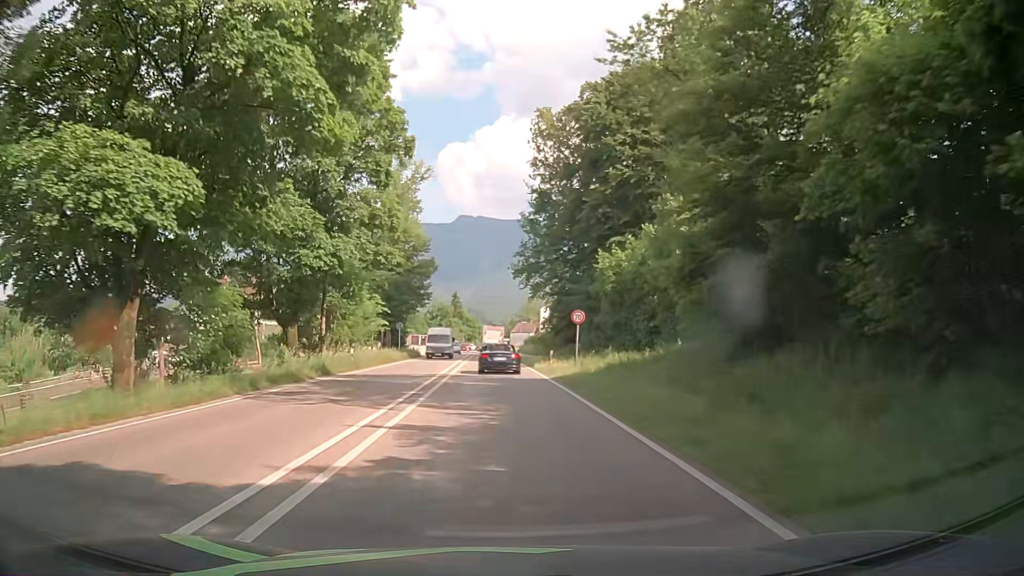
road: primary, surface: asphalt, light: Day
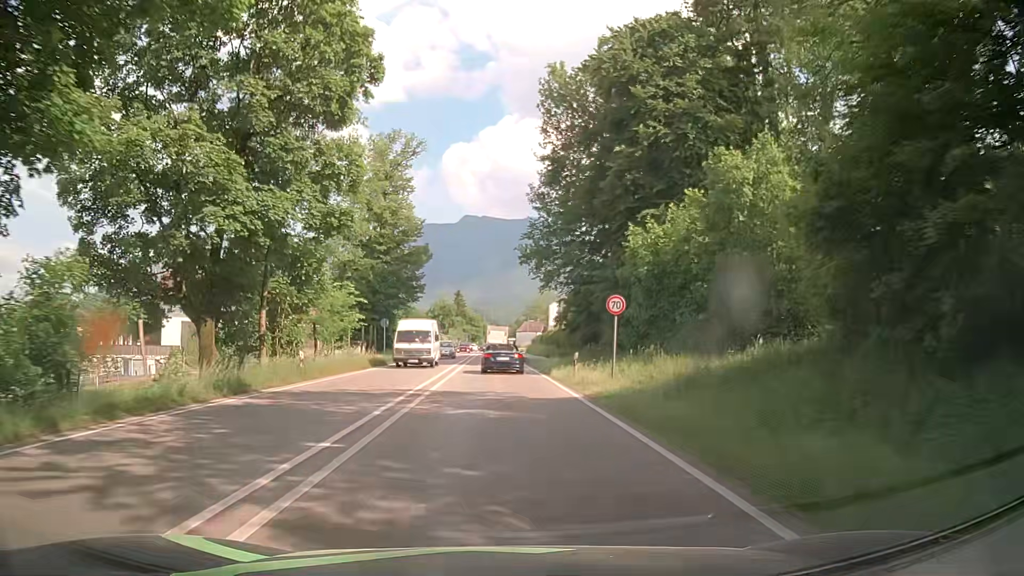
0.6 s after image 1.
(-0.1, +9.4) m; -1°
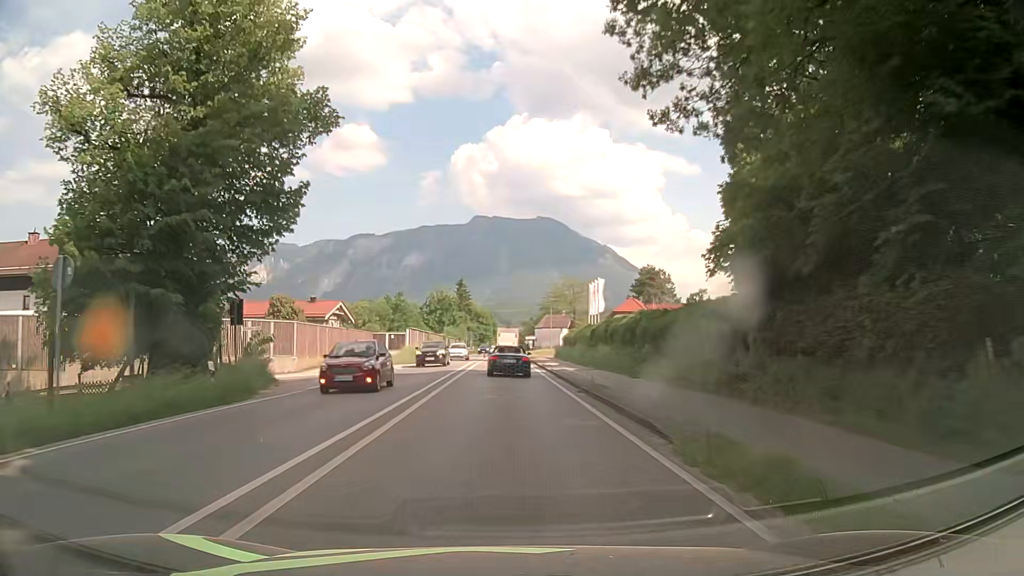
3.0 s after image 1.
(-0.5, +36.8) m; -1°
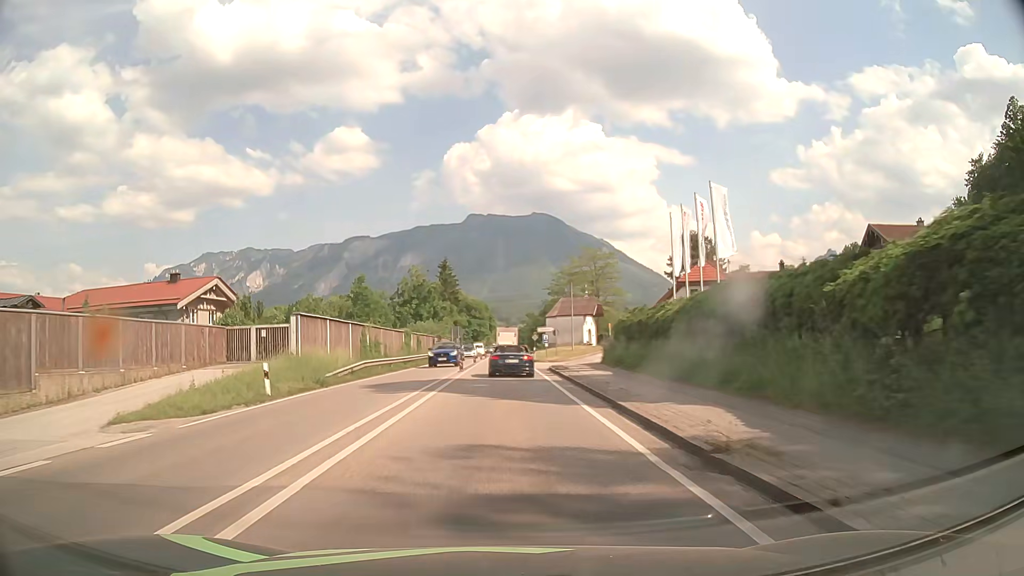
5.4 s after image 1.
(0.0, +35.7) m; 0°
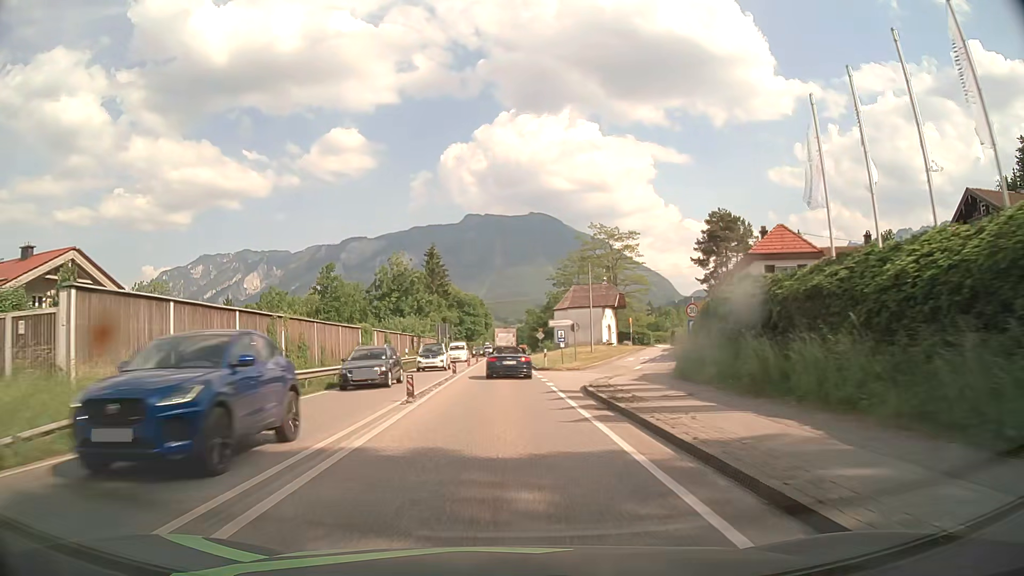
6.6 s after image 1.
(0.0, +17.3) m; 0°
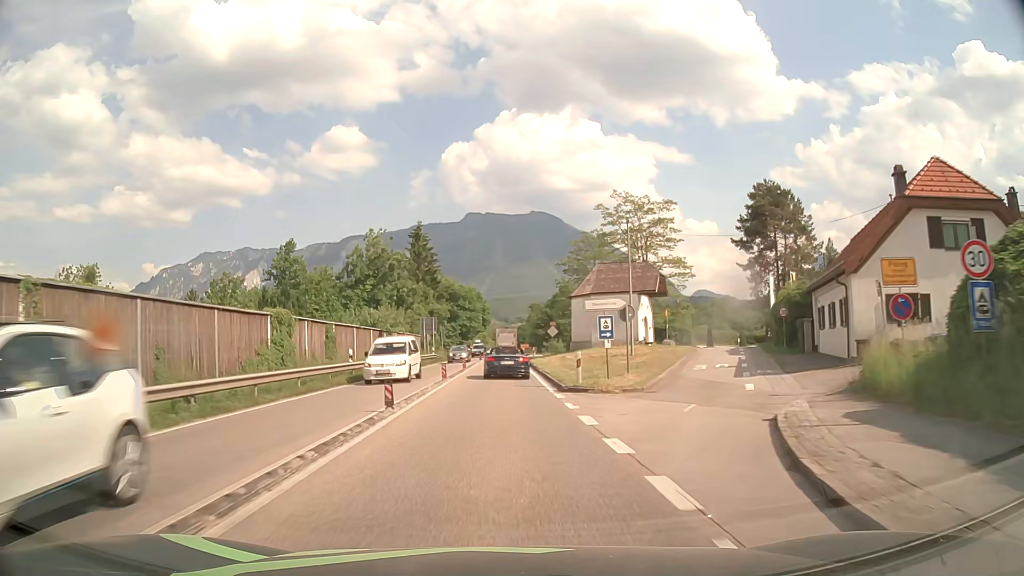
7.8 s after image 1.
(0.0, +17.1) m; 0°
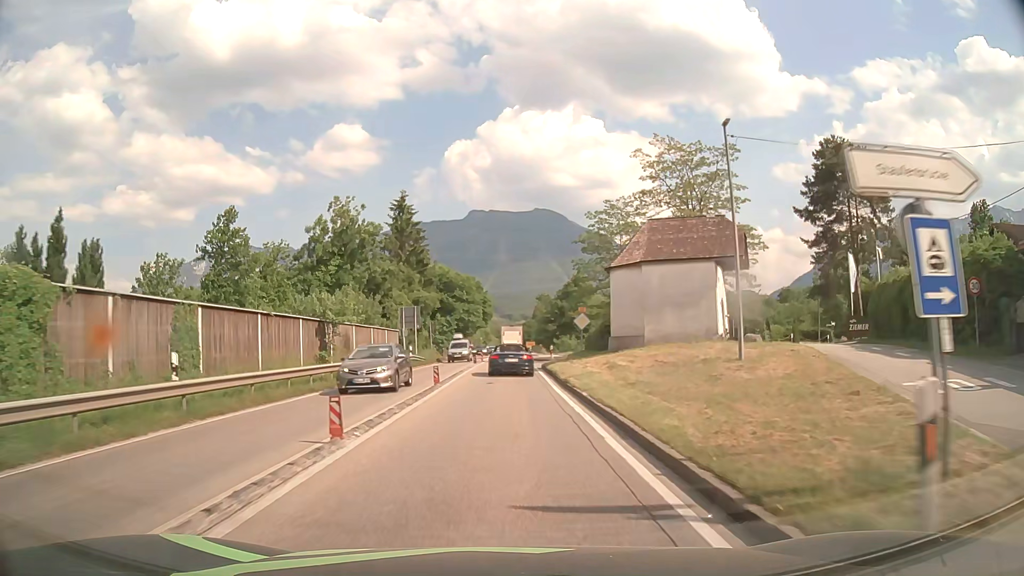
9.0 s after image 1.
(-0.1, +16.9) m; 0°
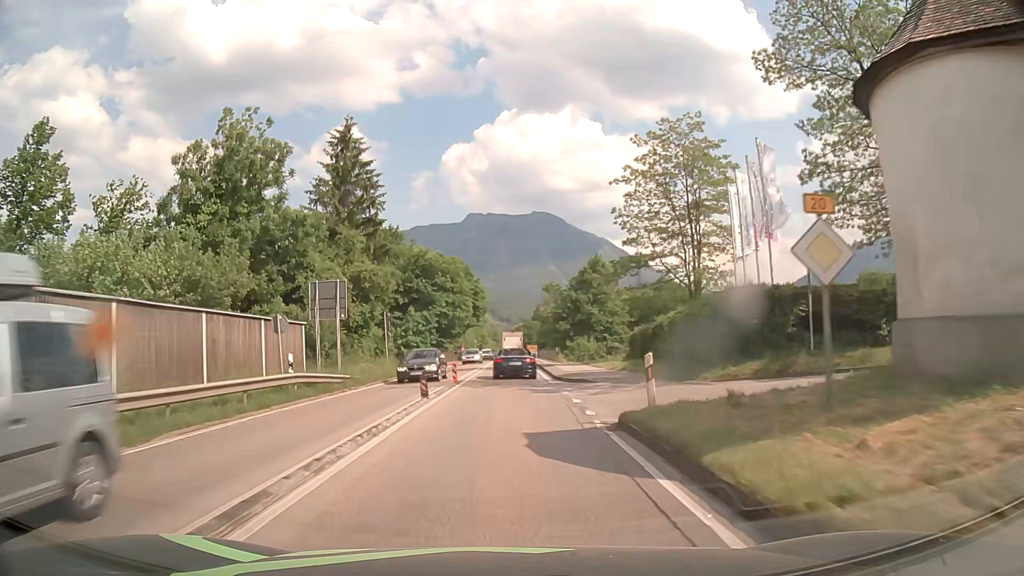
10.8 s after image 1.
(0.0, +25.3) m; 0°
(0, +10) (0, +20) (0, +30) (0, +40) (0, +50) (+1, +60) (+1, +70) (+1, +80) (+1, +90) (+1, +100) m
